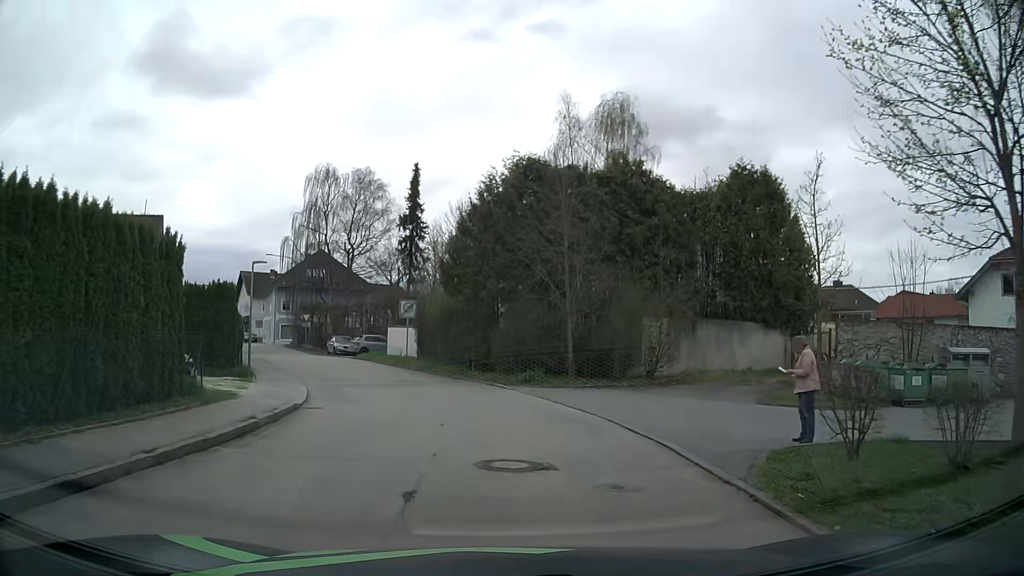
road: residential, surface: asphalt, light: Day
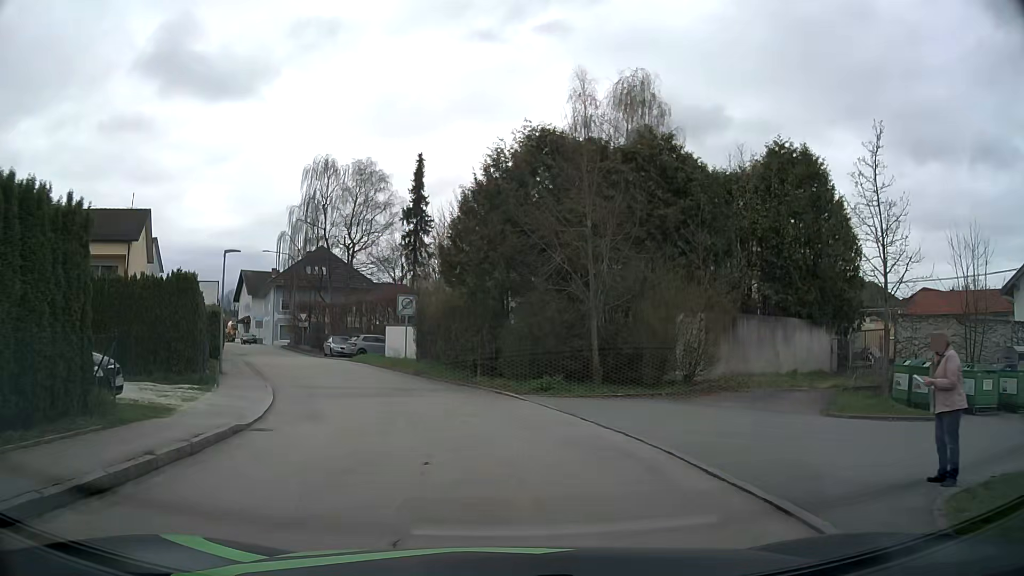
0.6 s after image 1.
(0.0, +3.8) m; -1°
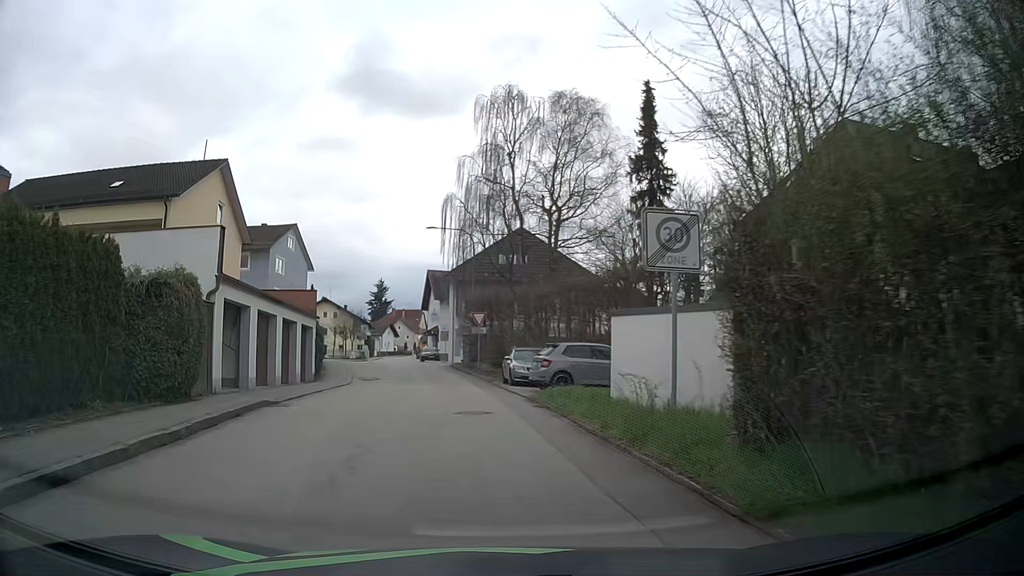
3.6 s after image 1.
(-2.9, +21.0) m; -18°
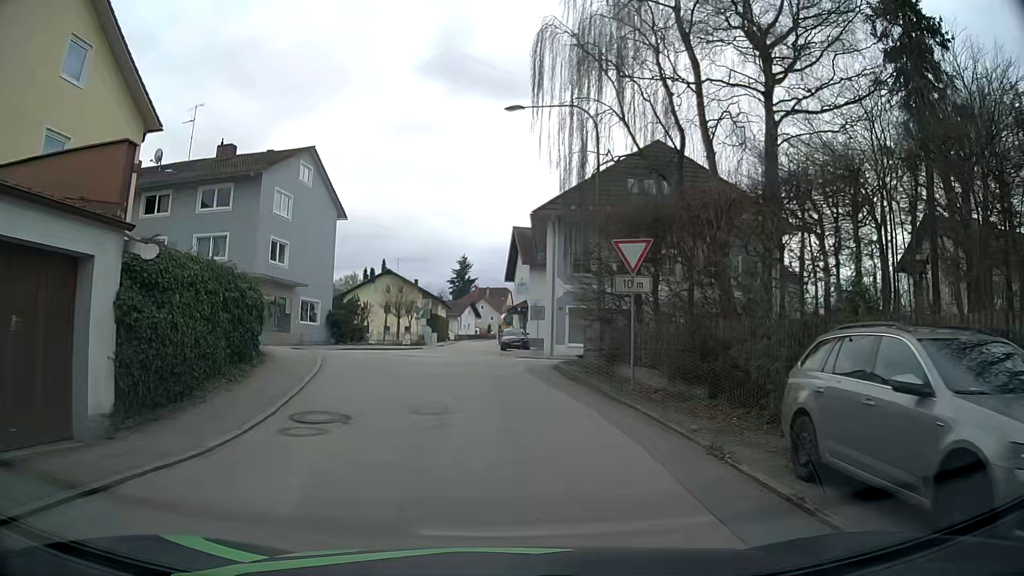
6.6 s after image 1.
(-2.0, +21.1) m; -8°
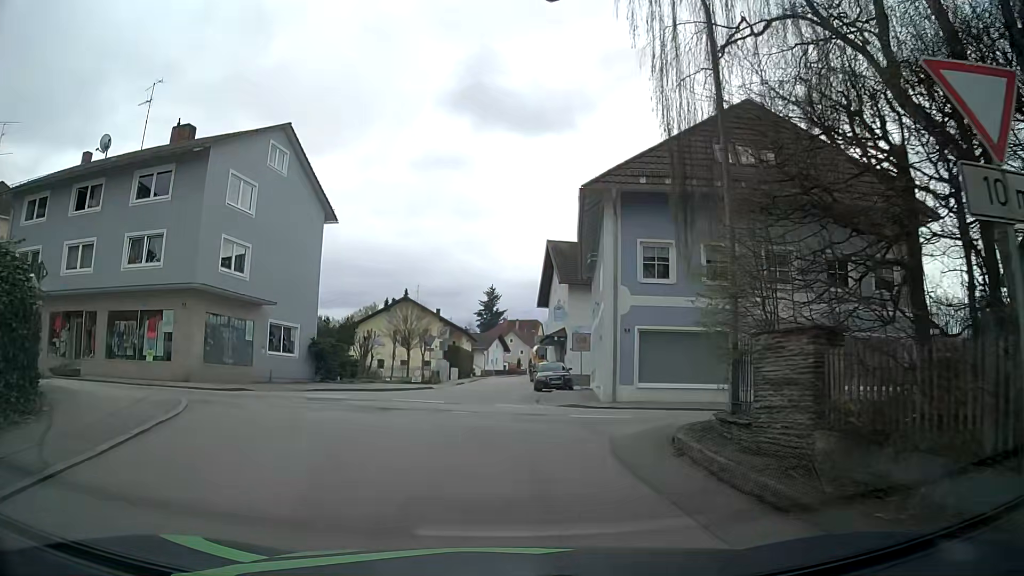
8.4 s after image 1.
(-0.2, +10.4) m; -1°
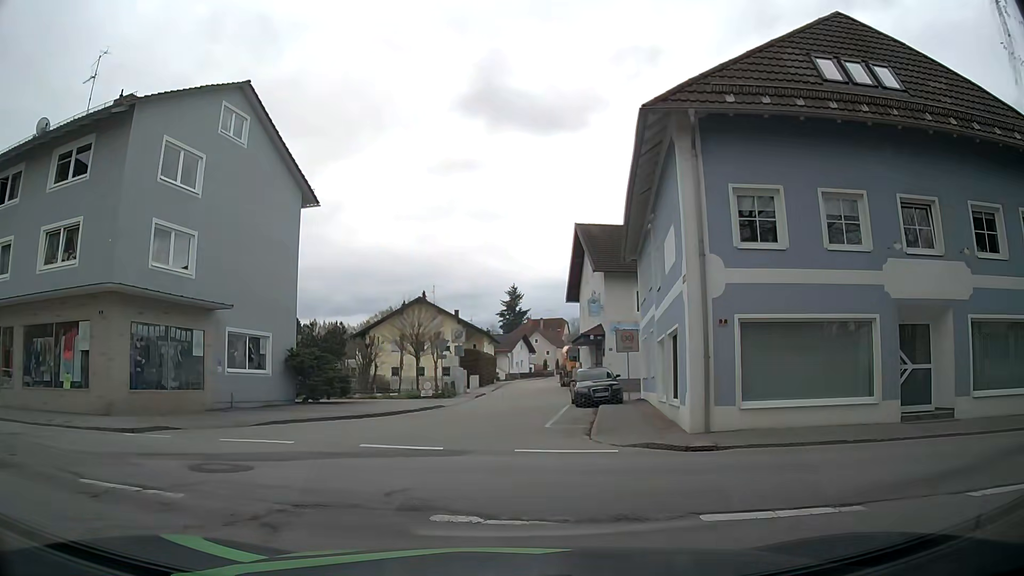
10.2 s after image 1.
(-0.2, +7.2) m; -4°
